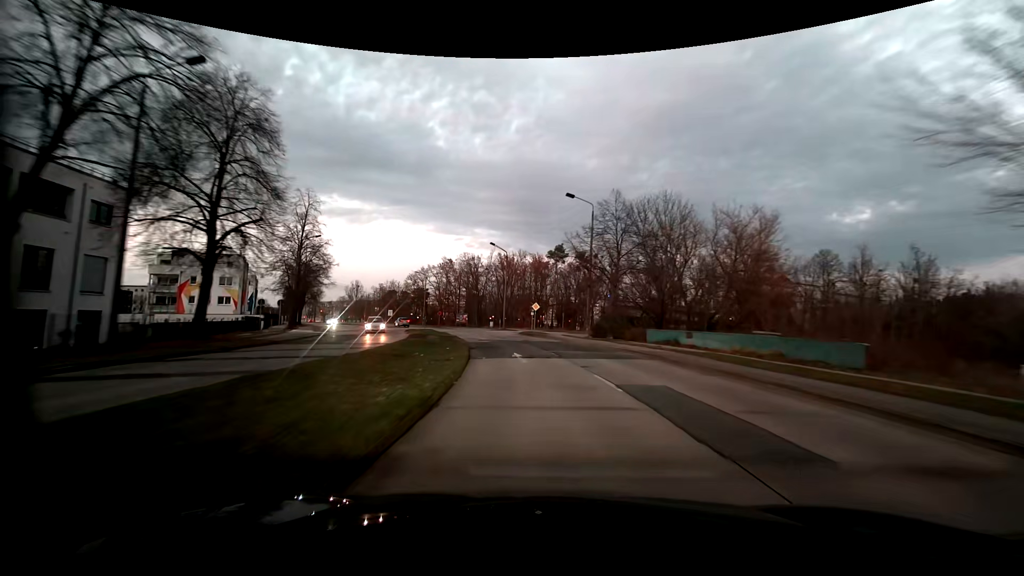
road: tertiary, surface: concrete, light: Dusk
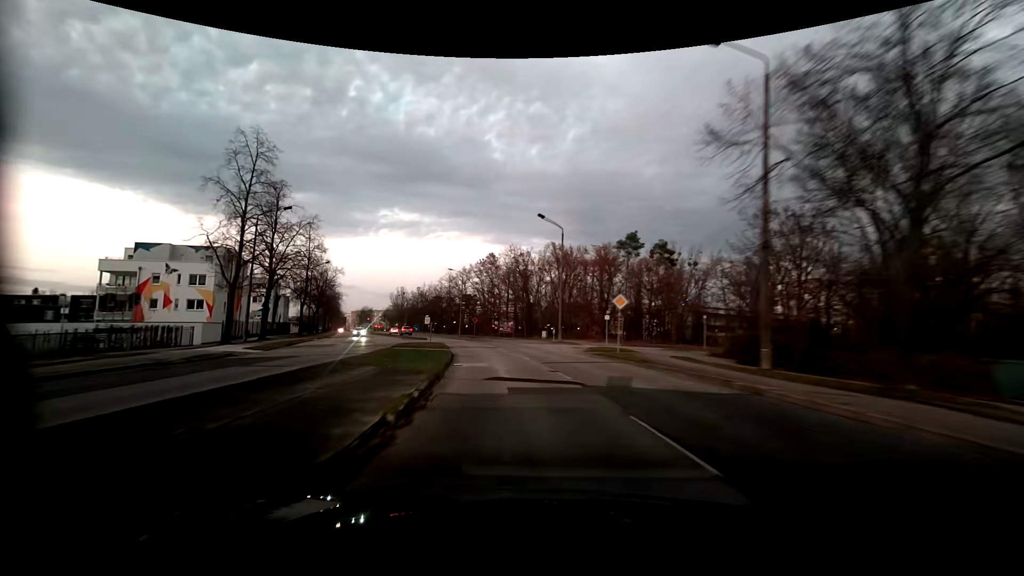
(-1.0, +22.7) m; -6°
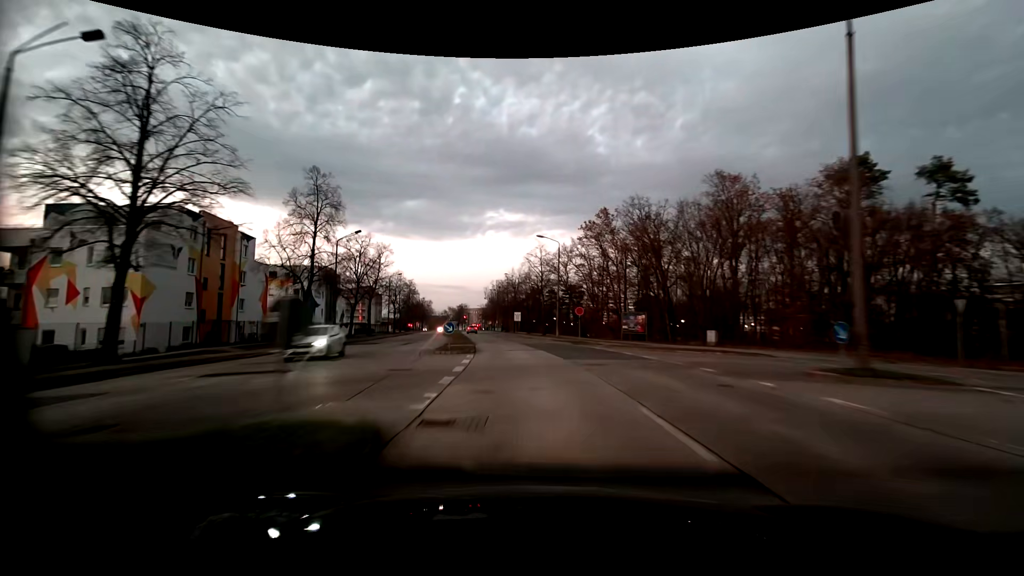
(-3.2, +30.3) m; -11°
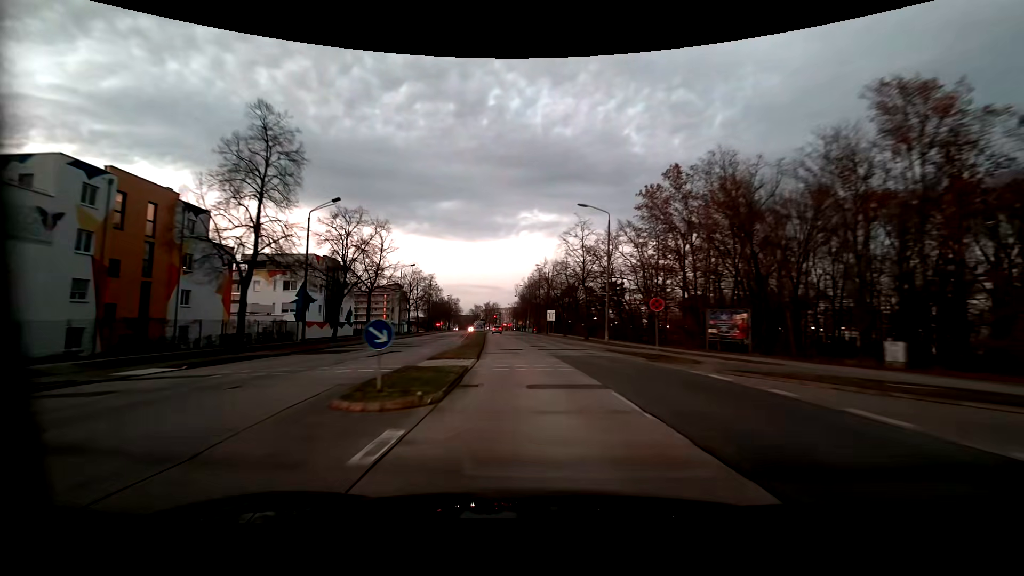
(-0.6, +15.3) m; -4°
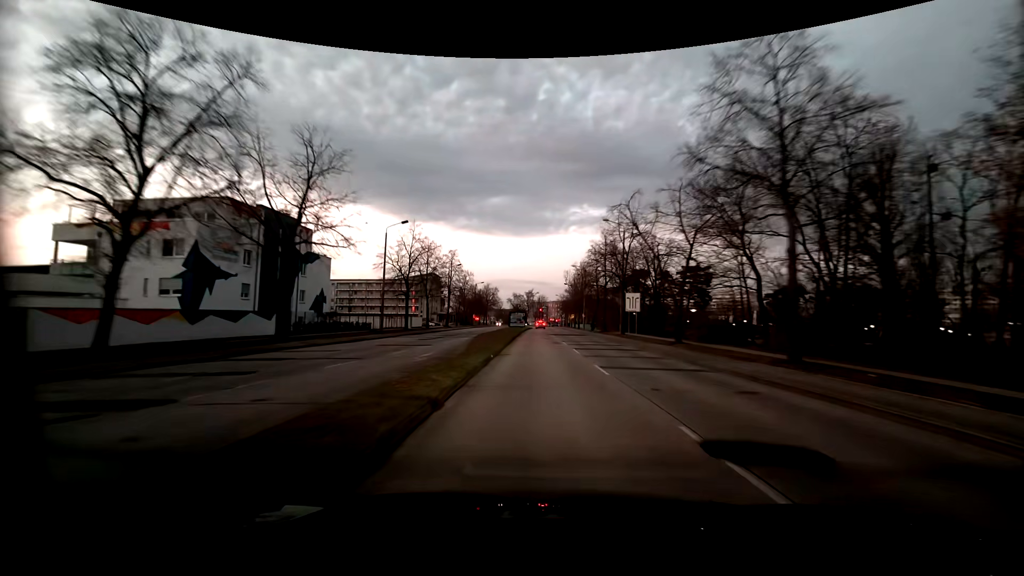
(-1.8, +31.8) m; -6°
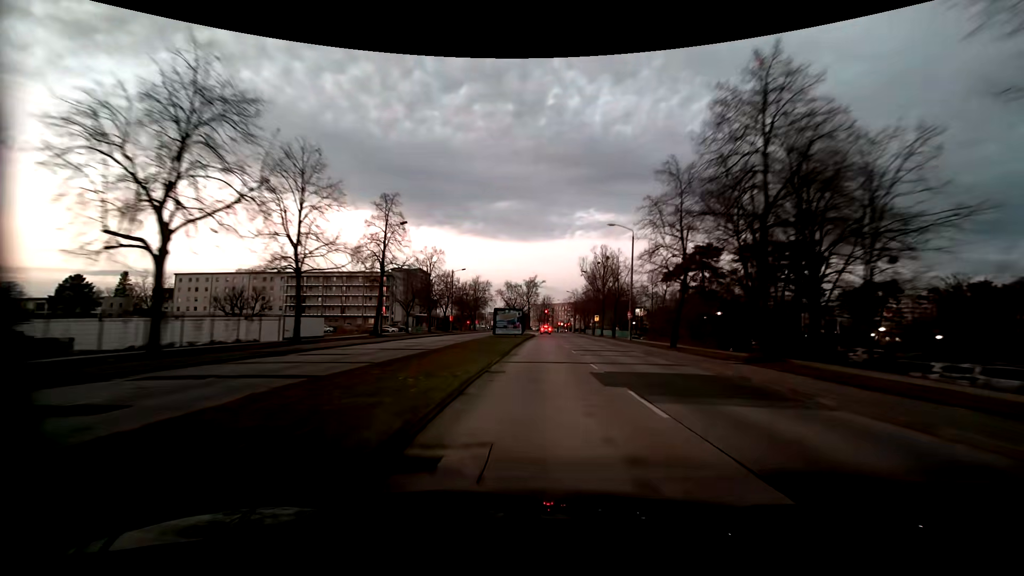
(+0.4, +40.9) m; 0°
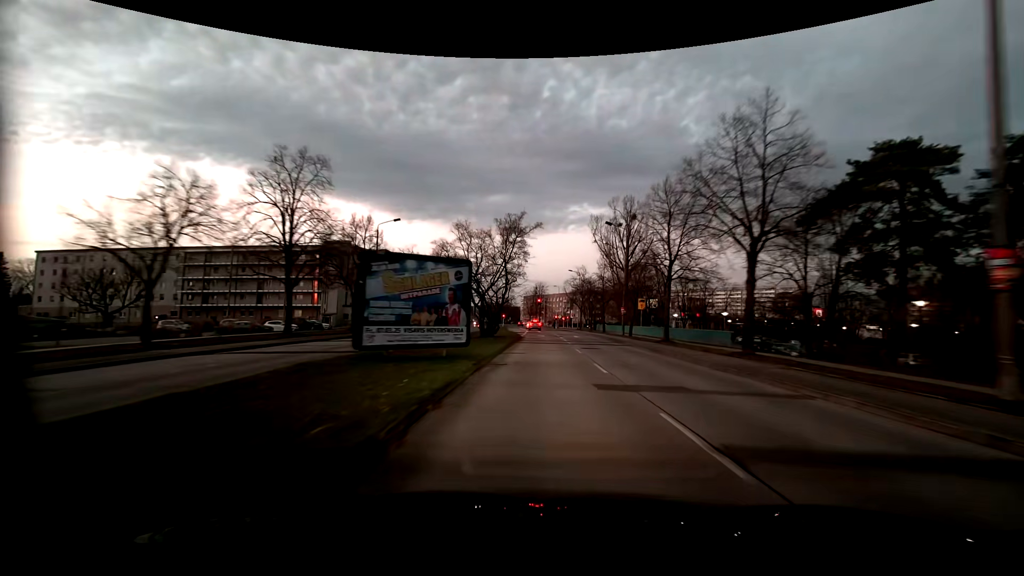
(+0.2, +39.1) m; +1°
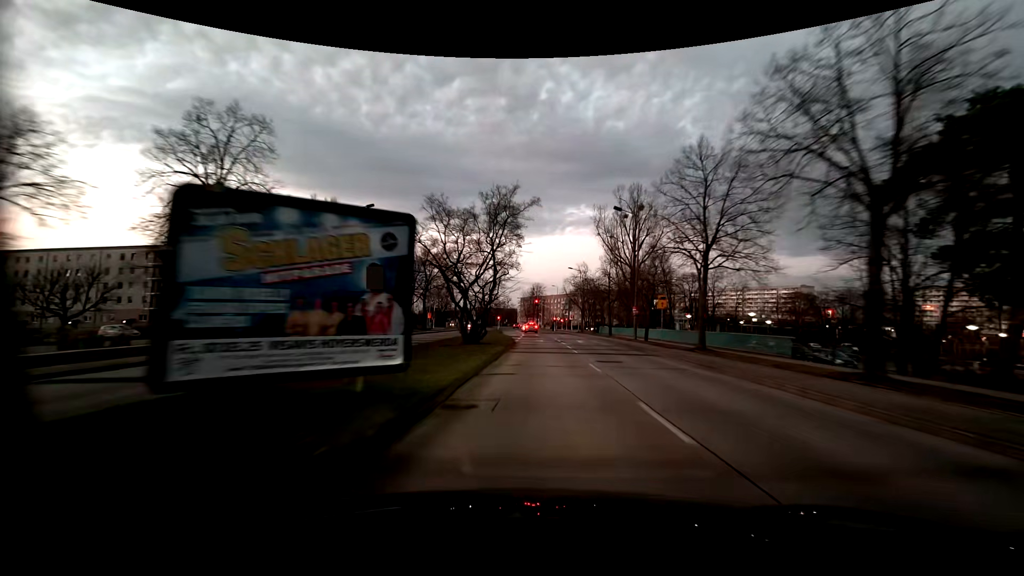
(+0.1, +7.4) m; +1°
(0, +10) (0, +20) (0, +30) (0, +40) (0, +50) (0, +60) (-1, +70) (-1, +80) (-2, +90) (-2, +100) m
